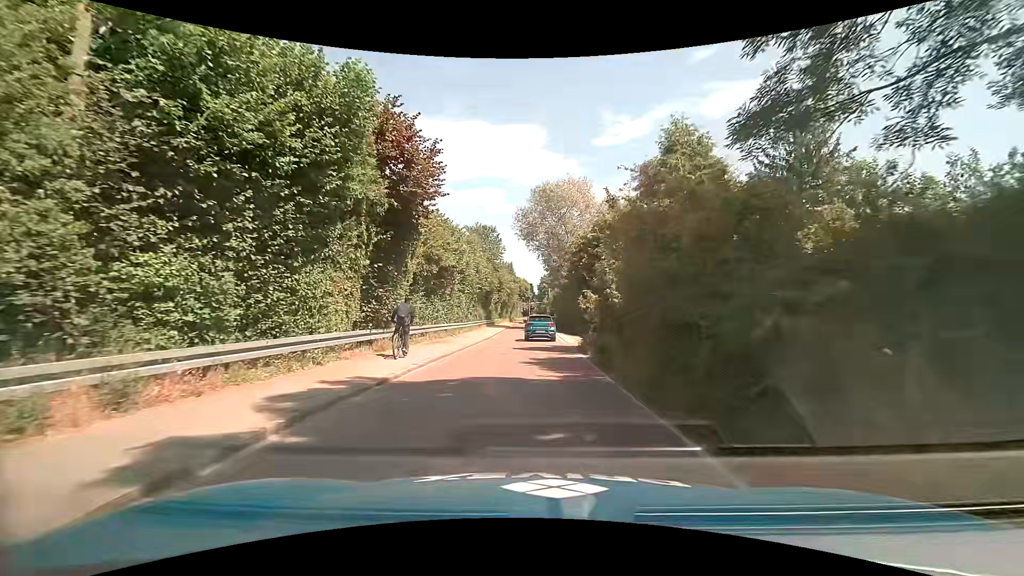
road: unclassified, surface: asphalt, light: Day
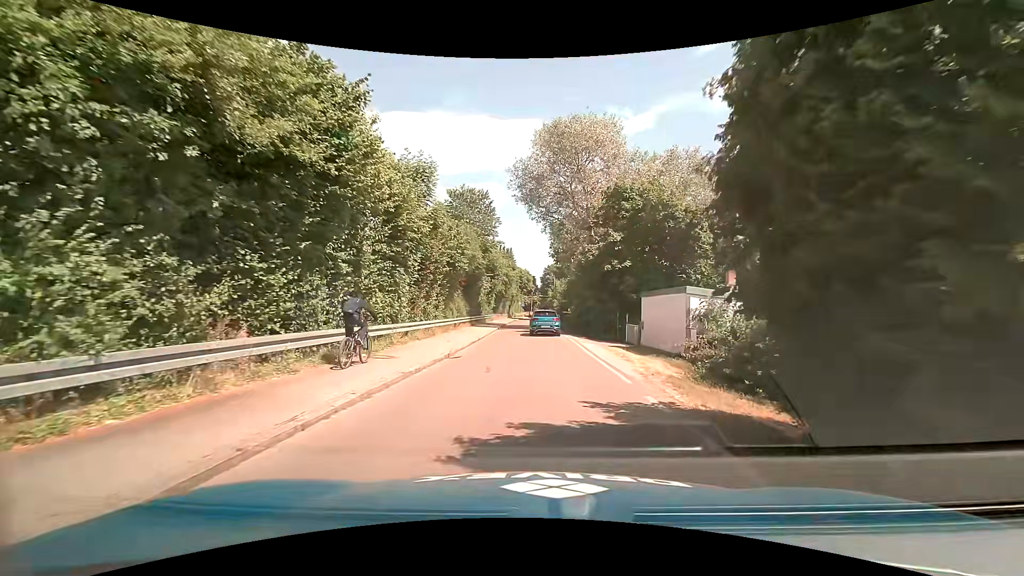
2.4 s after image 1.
(-0.1, +16.5) m; -1°
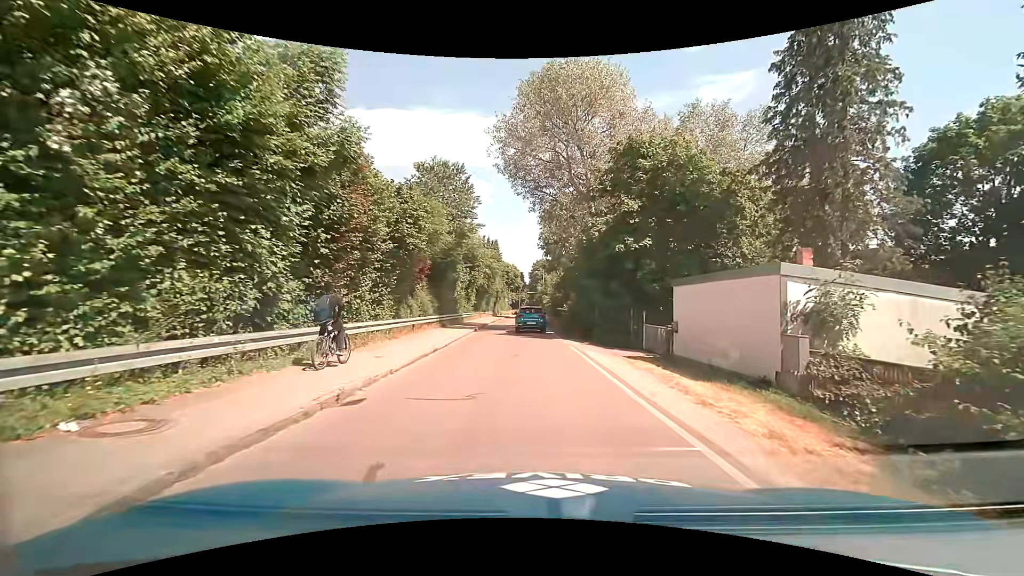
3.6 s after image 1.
(+0.3, +8.1) m; +4°
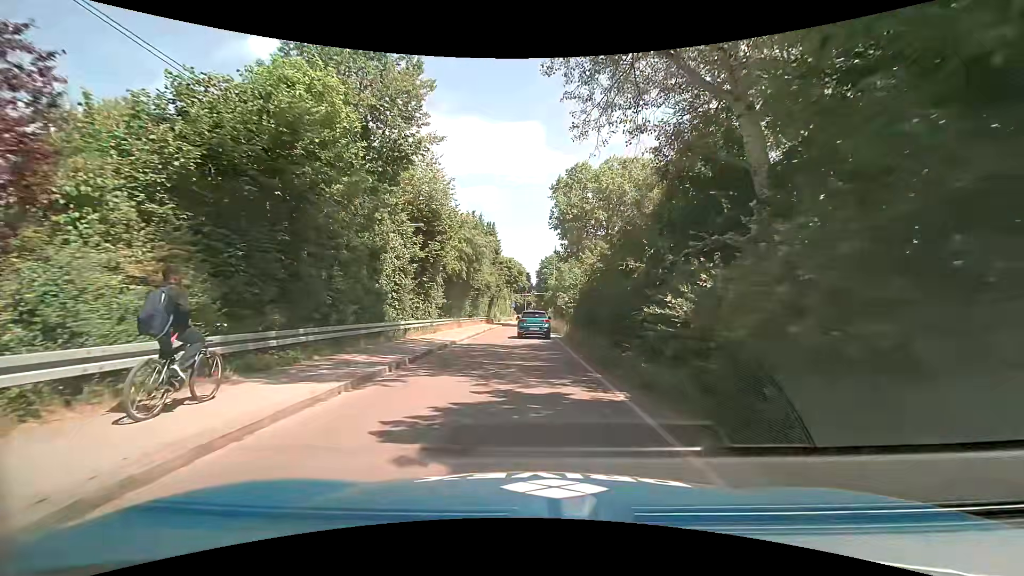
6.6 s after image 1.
(-0.6, +21.6) m; -2°
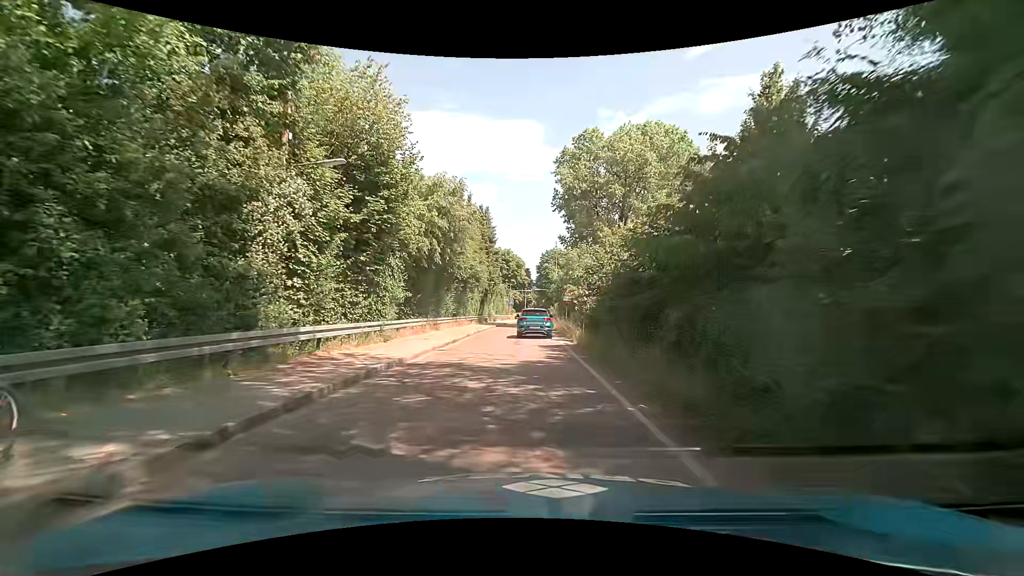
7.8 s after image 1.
(0.0, +9.0) m; 0°
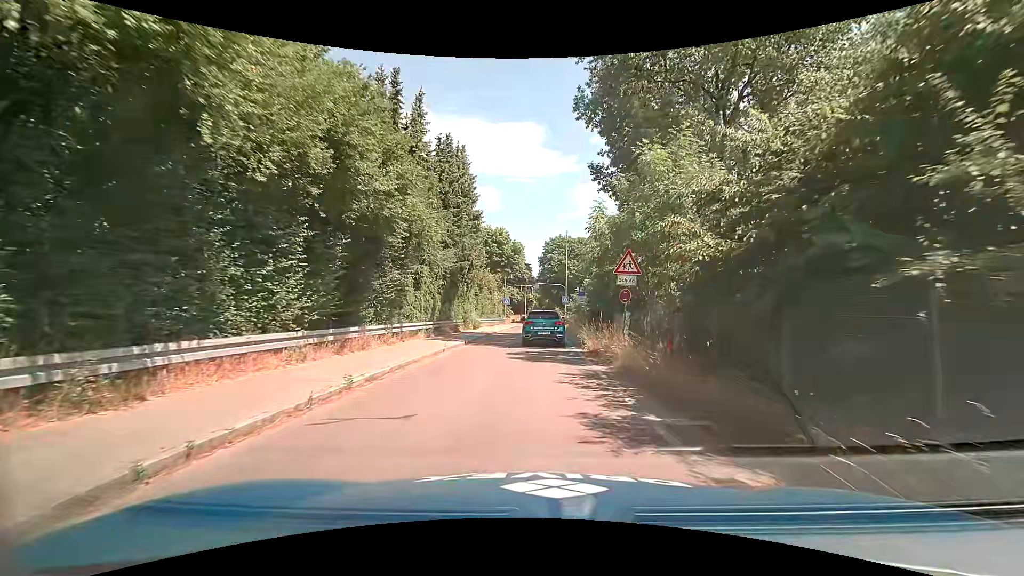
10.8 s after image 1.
(-0.1, +22.2) m; -1°
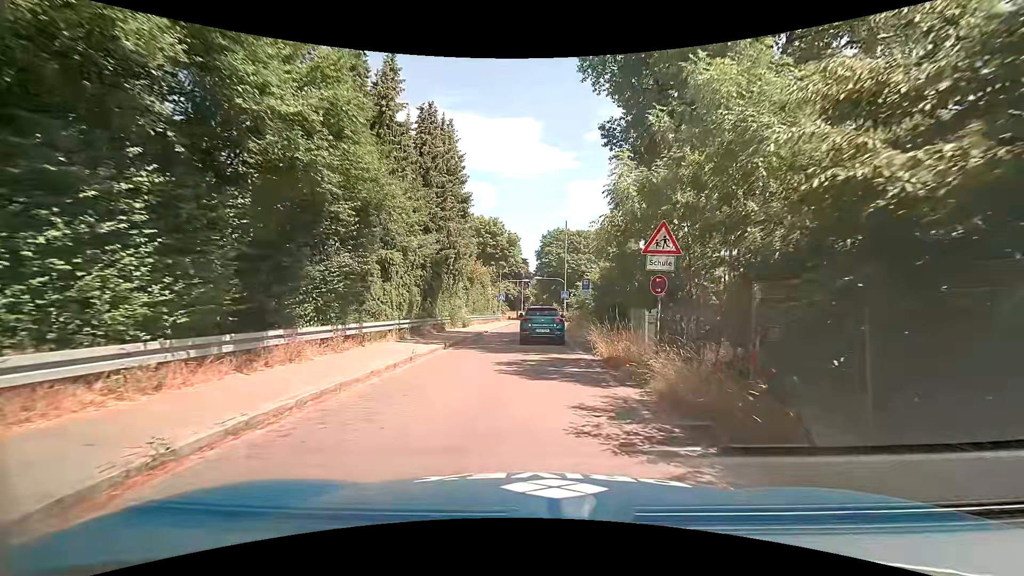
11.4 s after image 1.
(+0.1, +4.3) m; +1°
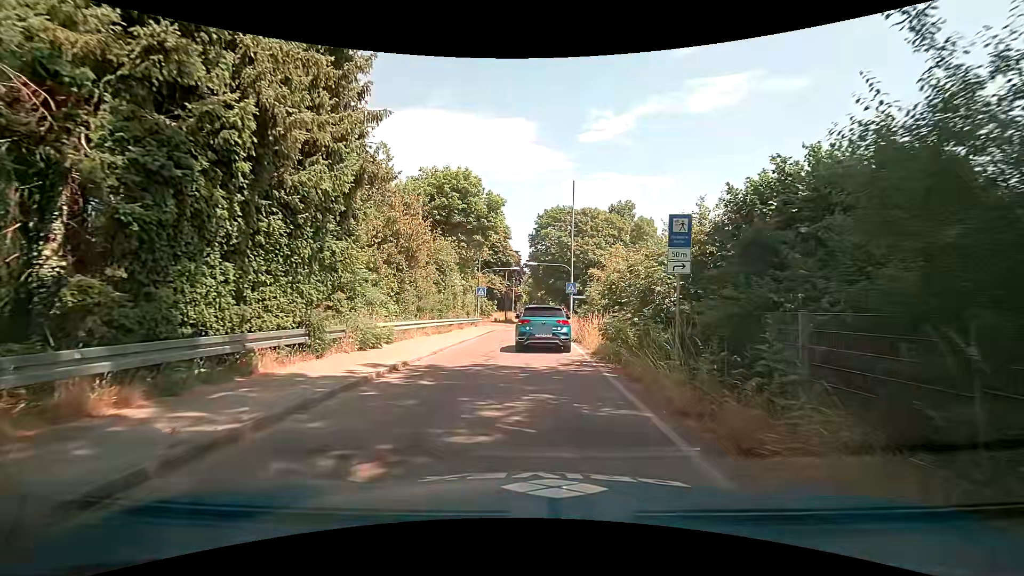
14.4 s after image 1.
(+0.4, +18.6) m; +1°
(0, +10) (0, +20) (0, +30) (0, +40) (+1, +50) (0, +60) (0, +70) (0, +80) (0, +90) (0, +100) m
